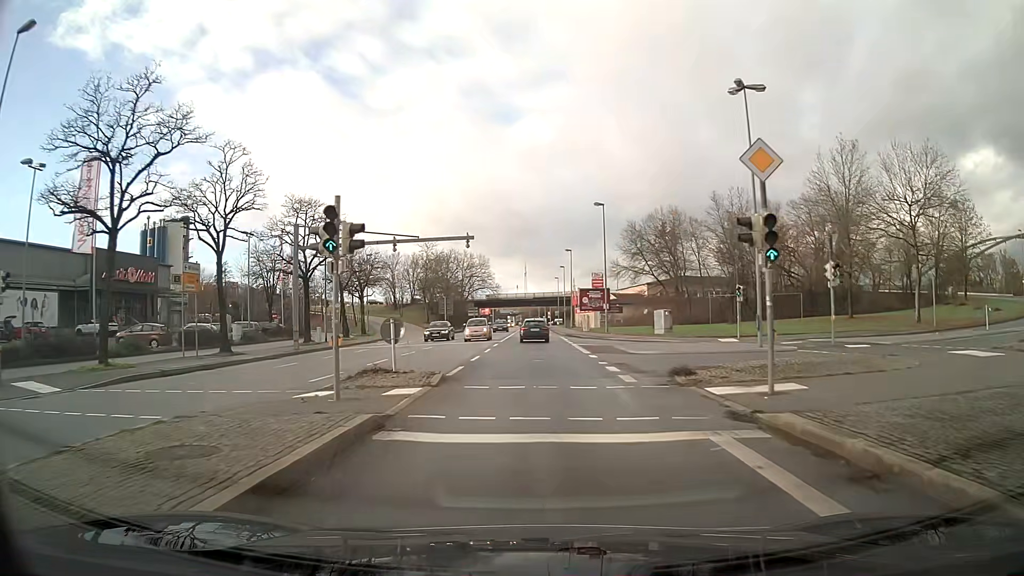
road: primary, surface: asphalt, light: Day
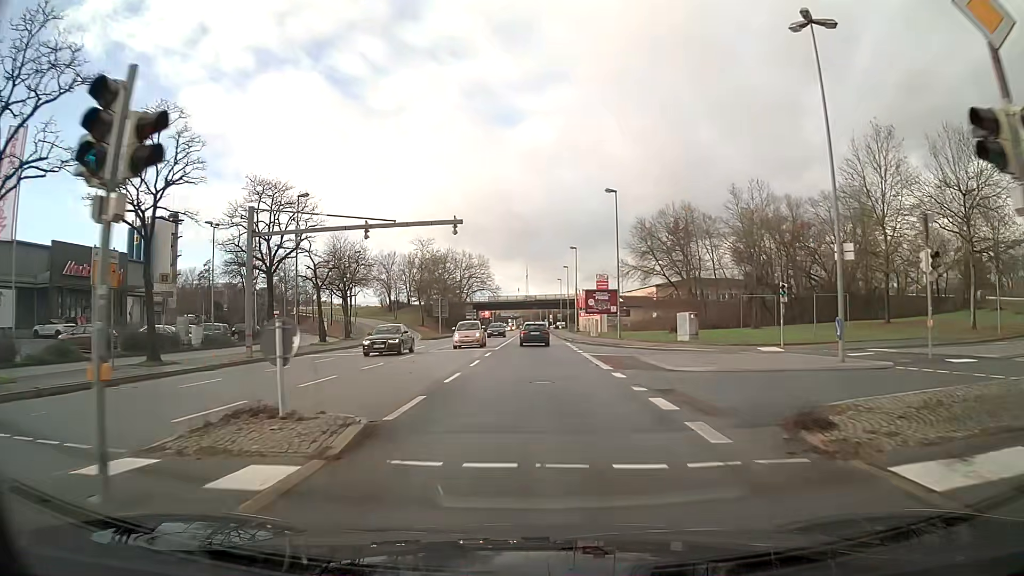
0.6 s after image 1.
(0.0, +6.9) m; 0°
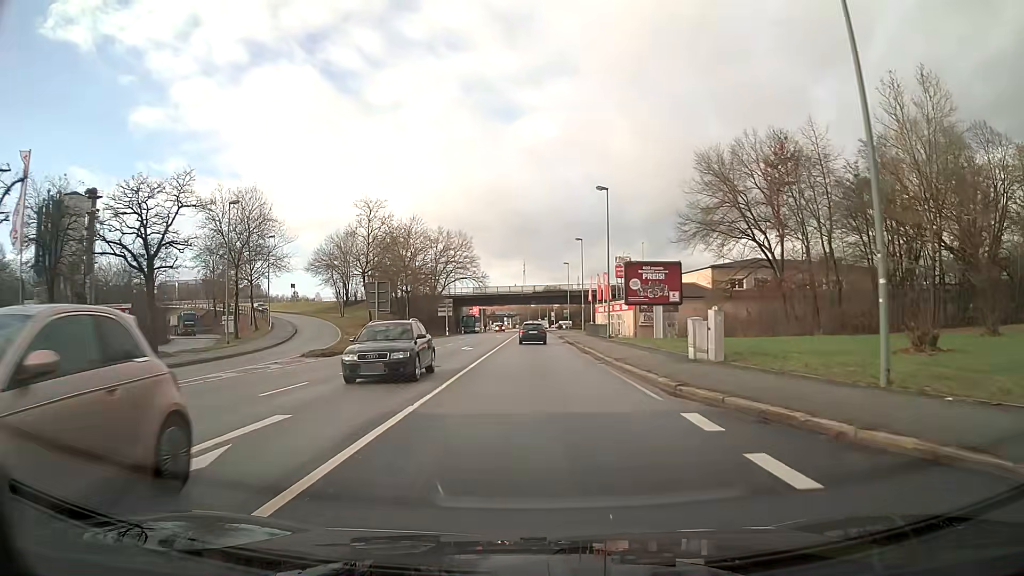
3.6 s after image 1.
(+0.1, +35.4) m; 0°
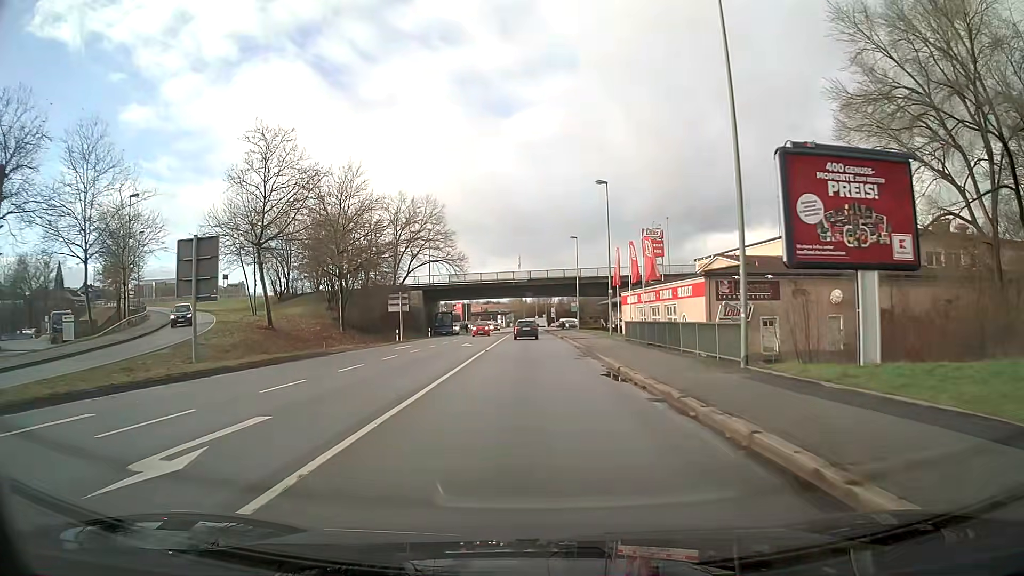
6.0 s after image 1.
(+0.1, +29.6) m; 0°
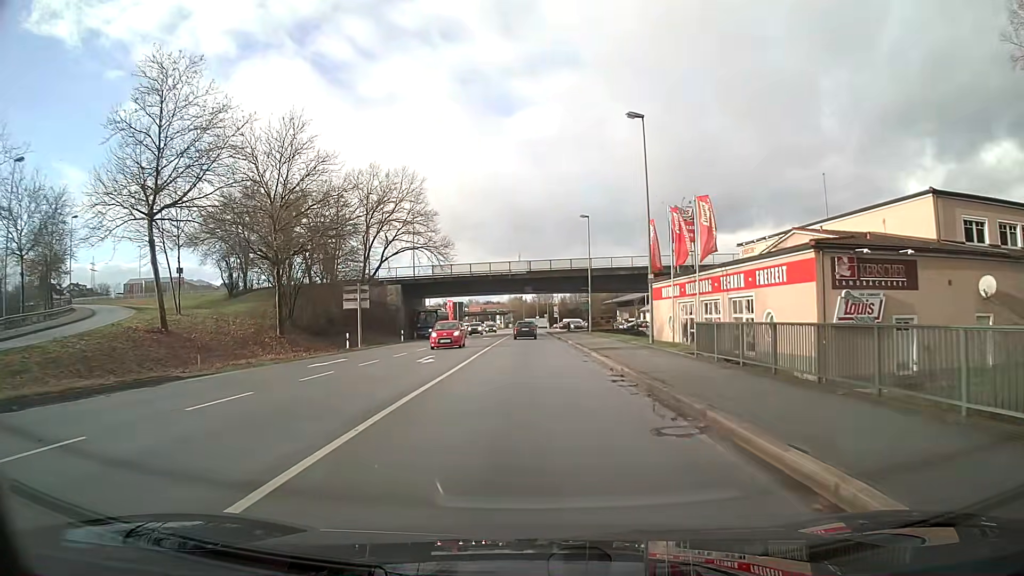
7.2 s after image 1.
(0.0, +15.2) m; 0°
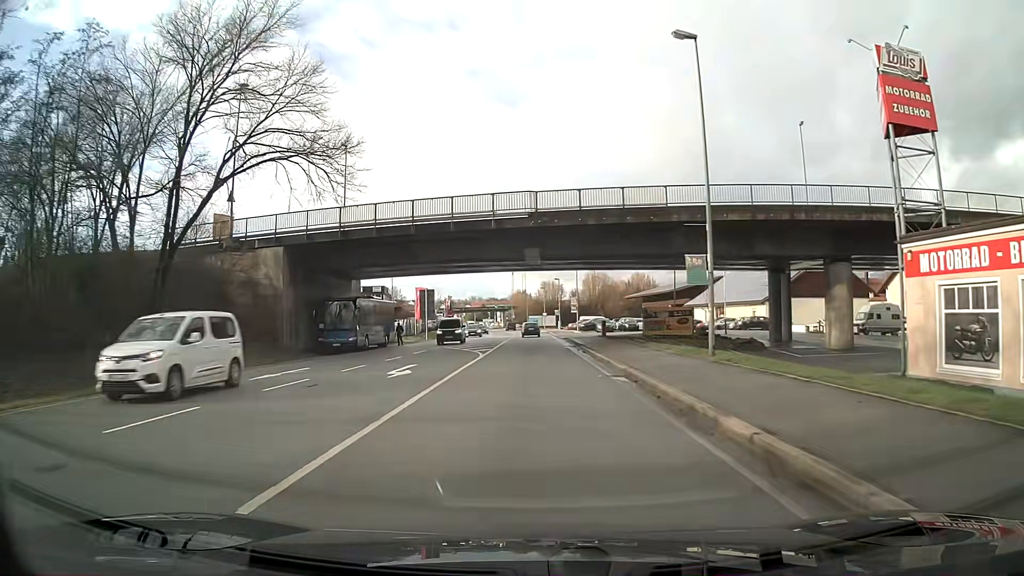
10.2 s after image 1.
(-0.2, +38.8) m; 0°
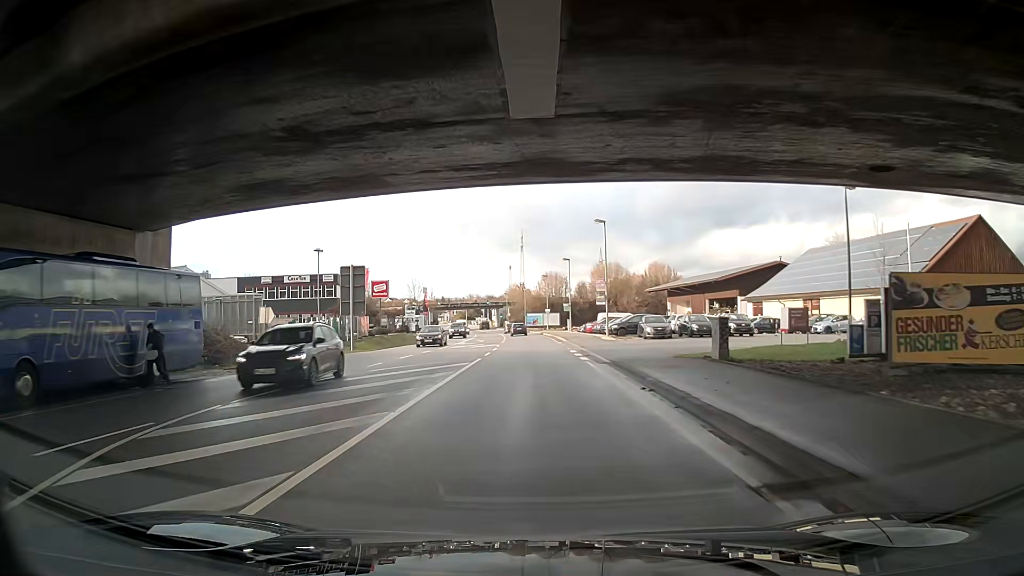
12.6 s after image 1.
(-0.1, +31.6) m; 0°
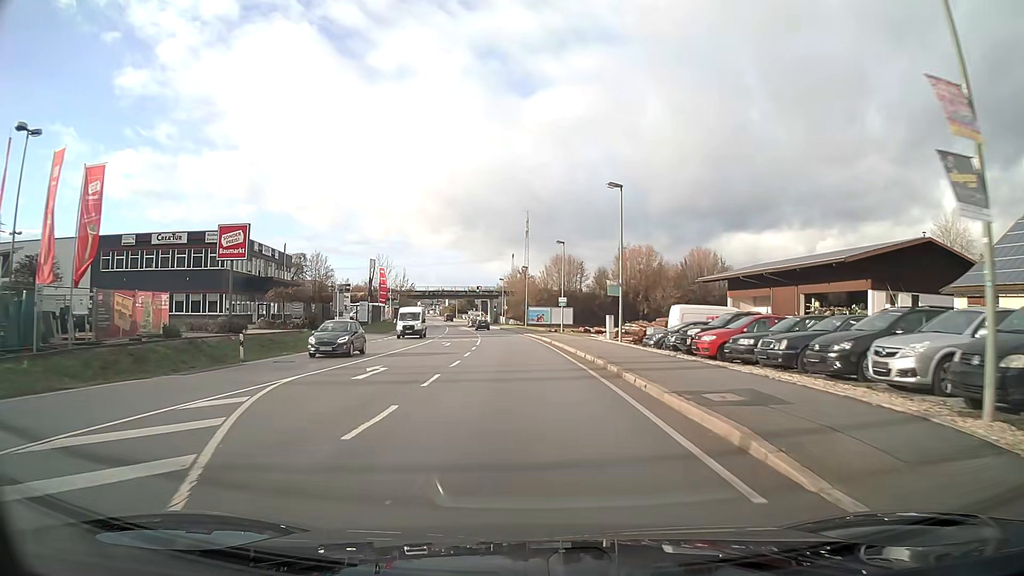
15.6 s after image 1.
(-0.3, +39.7) m; -1°
